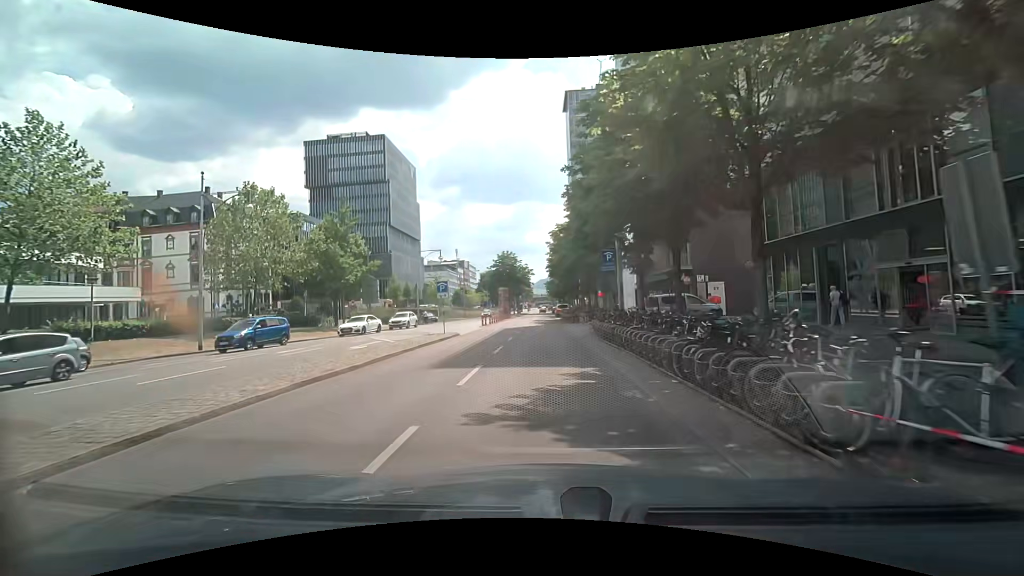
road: primary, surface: asphalt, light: Day
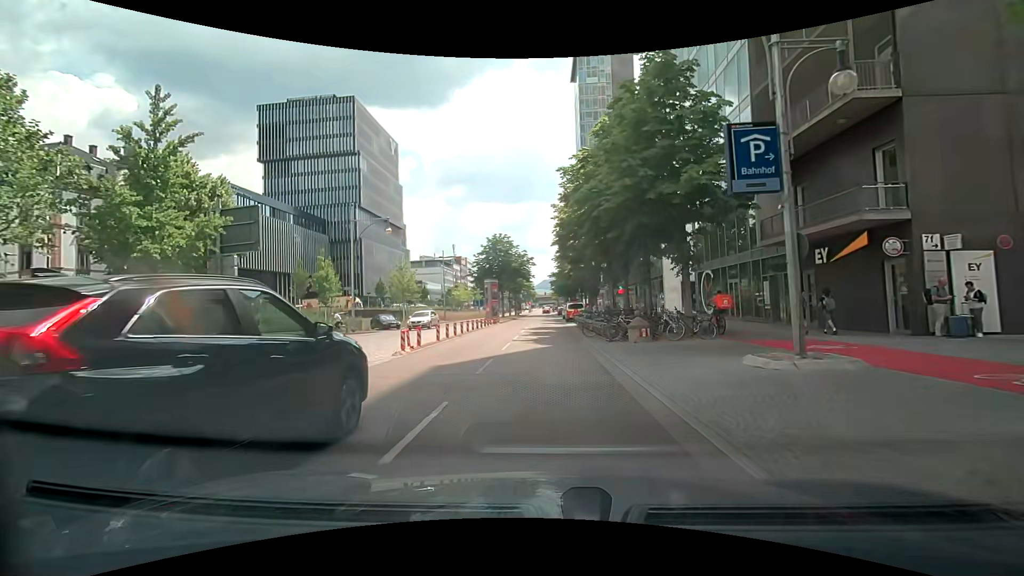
(-0.1, +22.6) m; -1°
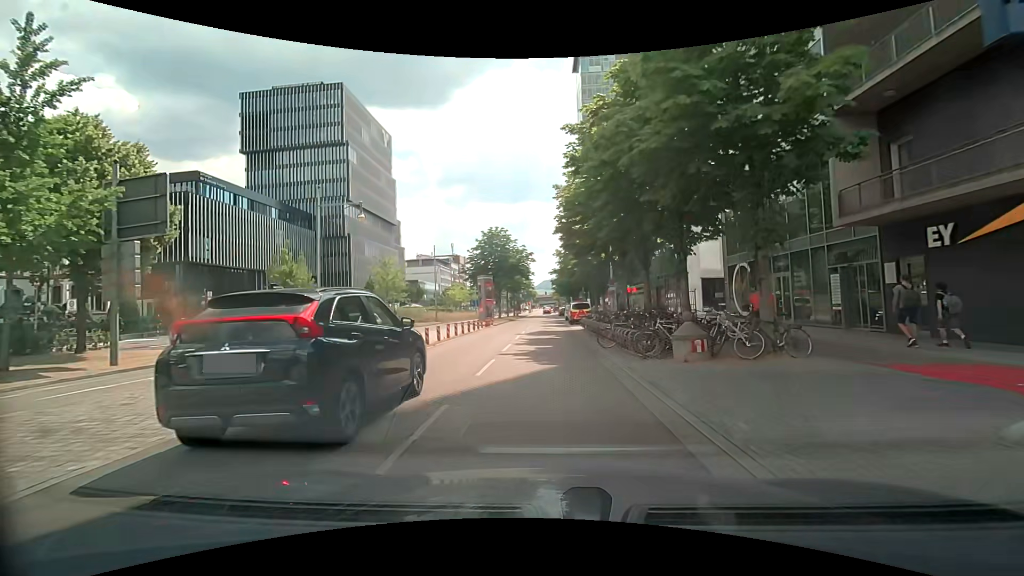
(0.0, +6.3) m; +1°
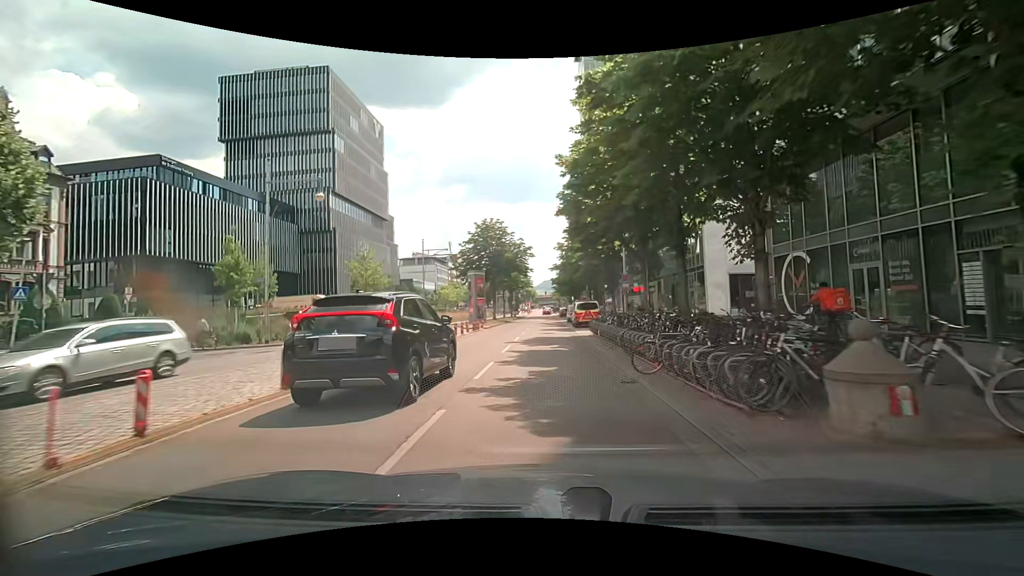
(0.0, +6.5) m; -1°
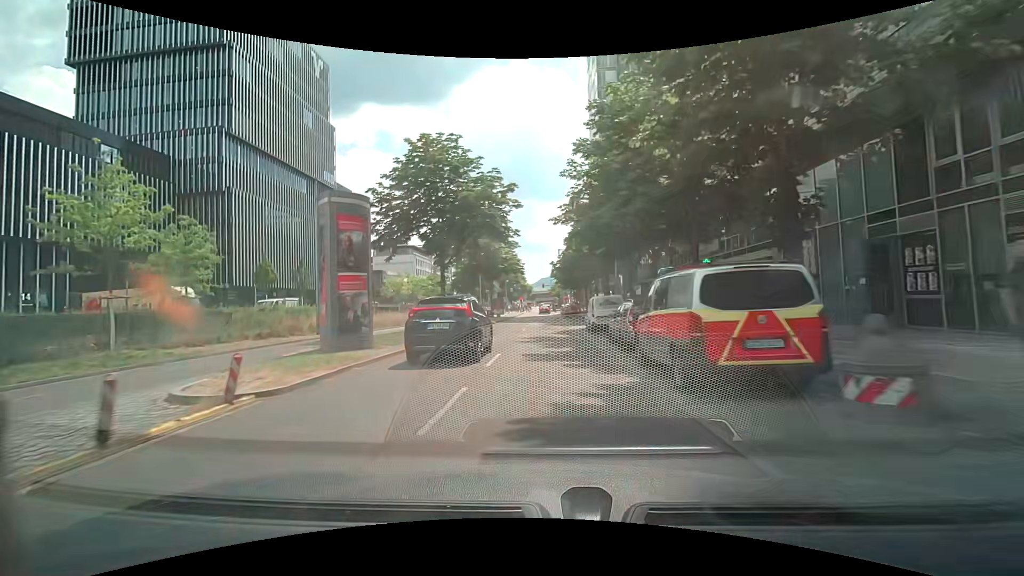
(+0.1, +28.6) m; +1°
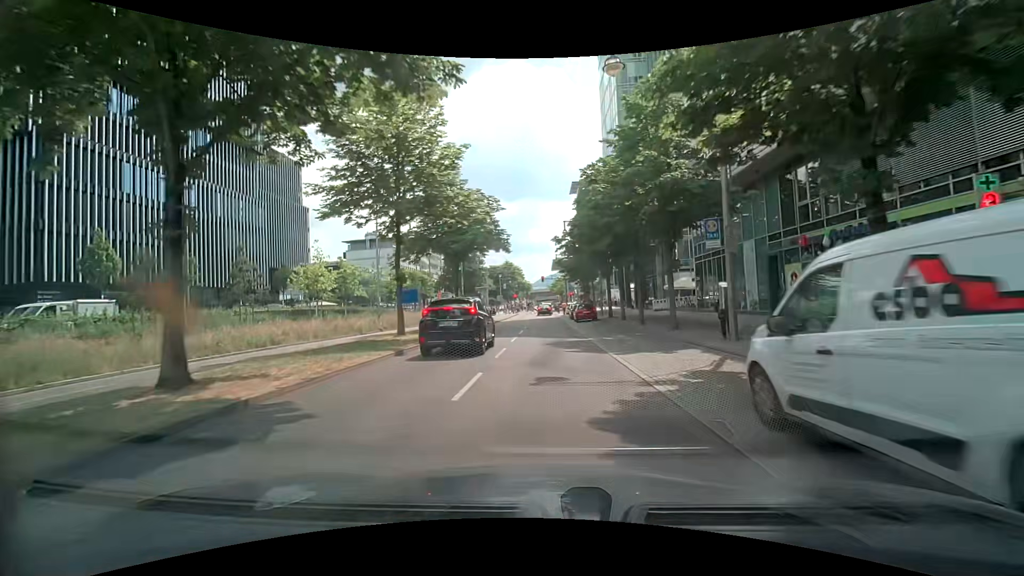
(0.0, +22.2) m; 0°
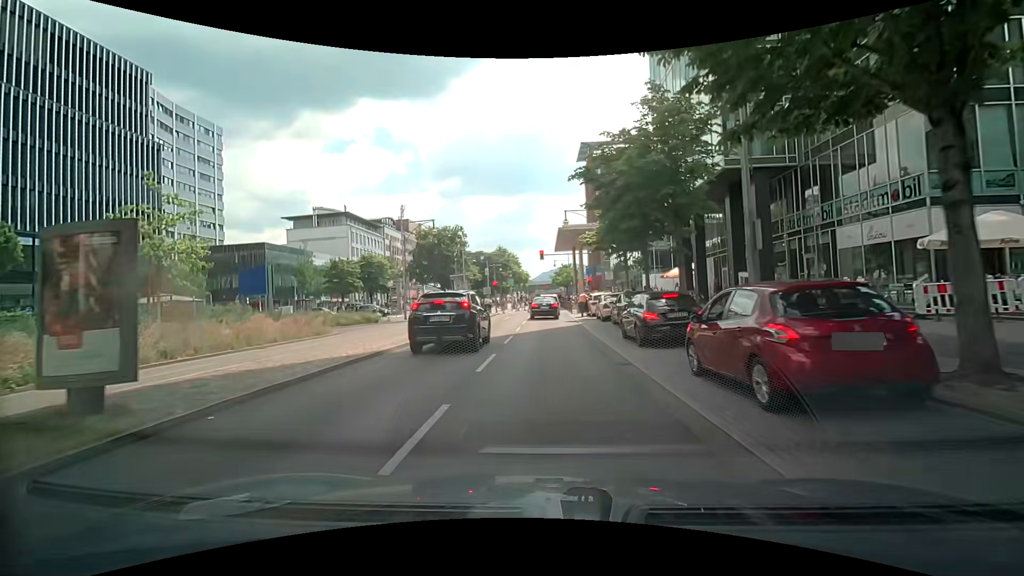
(-0.1, +33.5) m; 0°
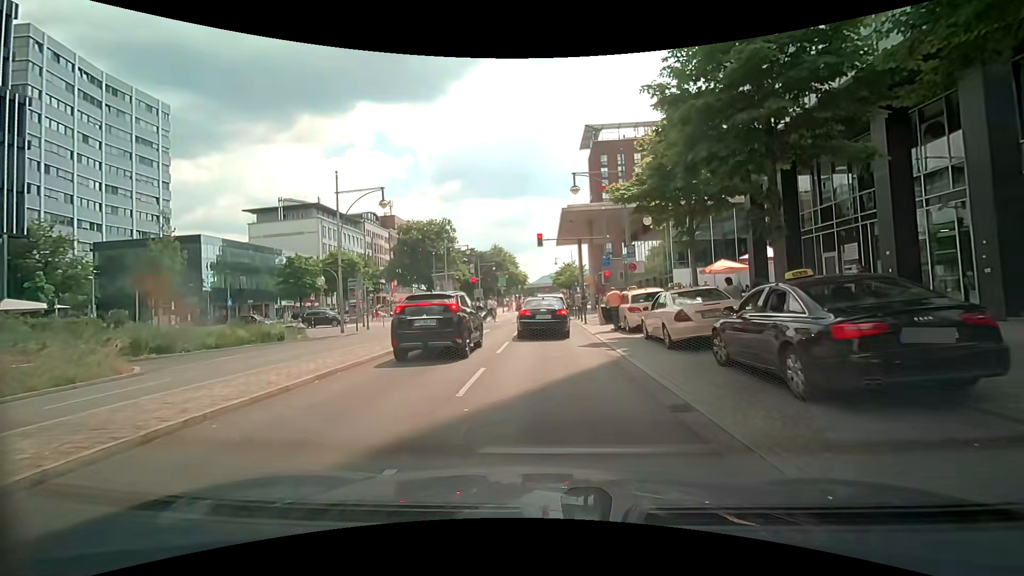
(-0.1, +14.0) m; -1°
